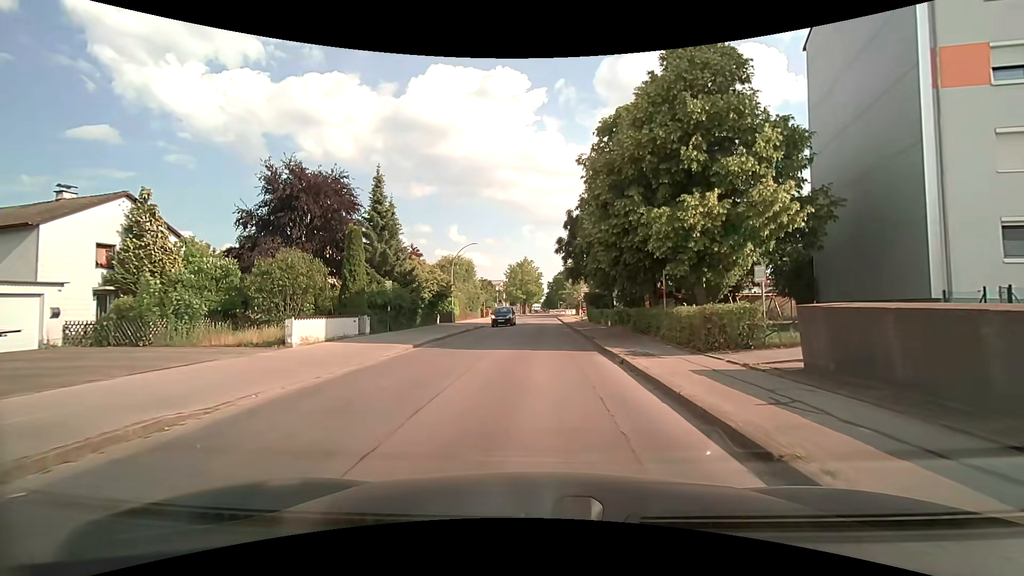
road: residential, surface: asphalt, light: Day
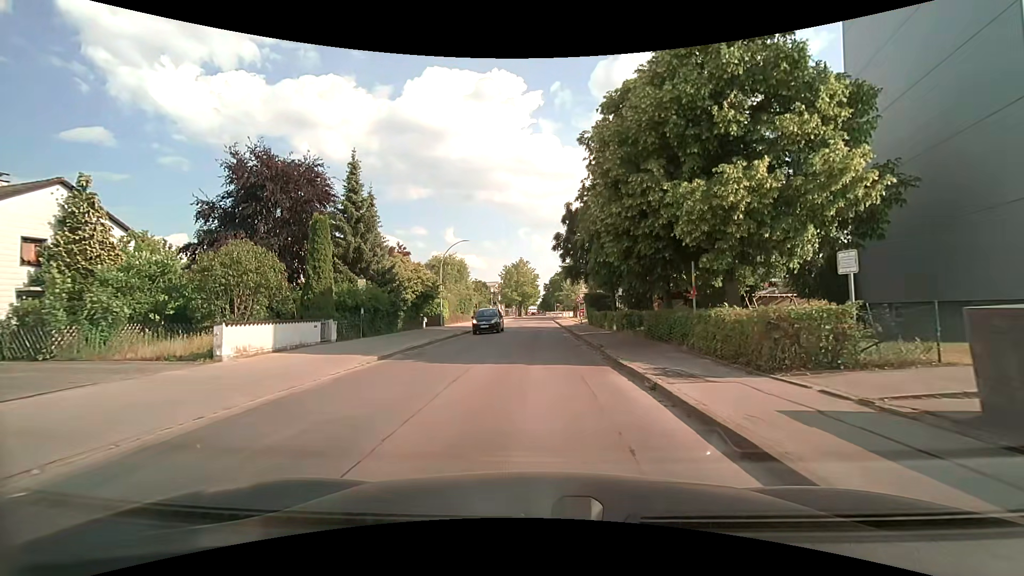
(0.0, +3.7) m; 0°
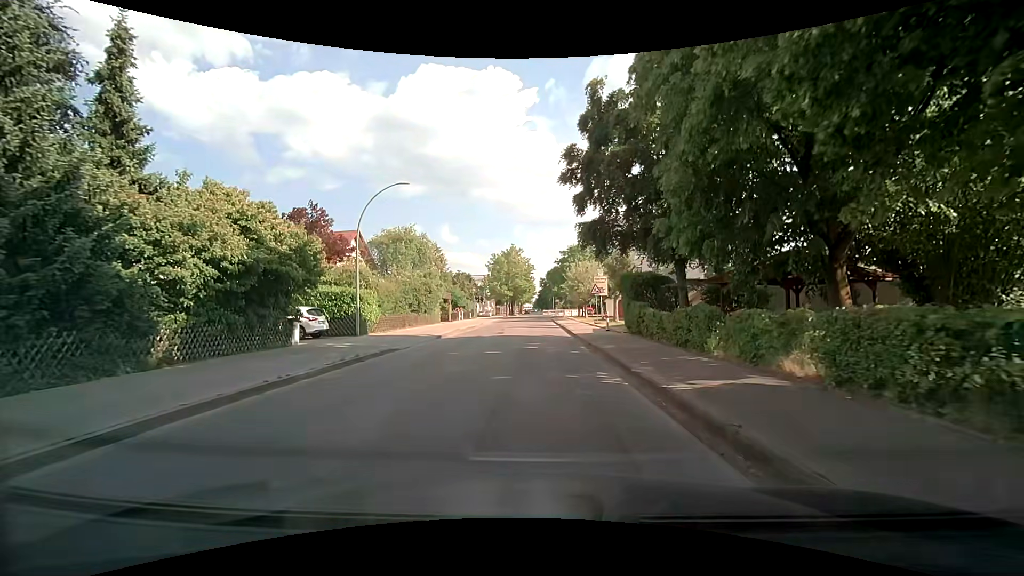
(0.0, +19.9) m; +1°
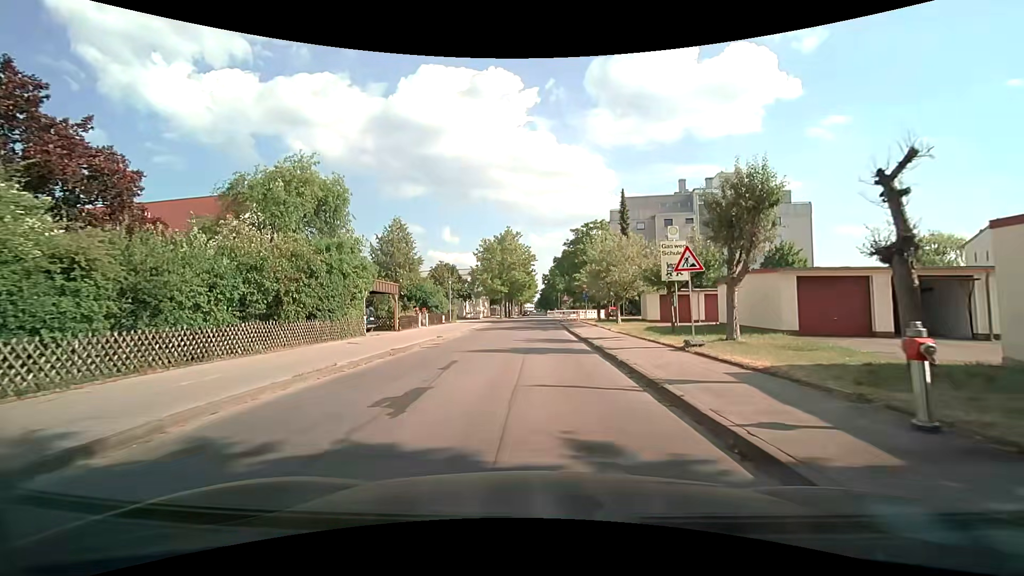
(-0.3, +21.0) m; -1°
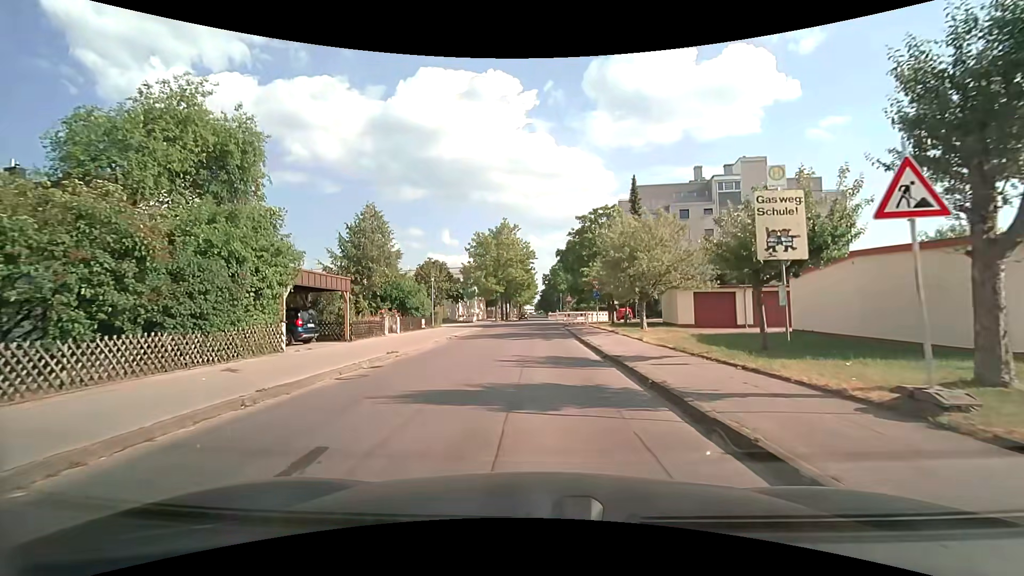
(+0.1, +8.4) m; +1°
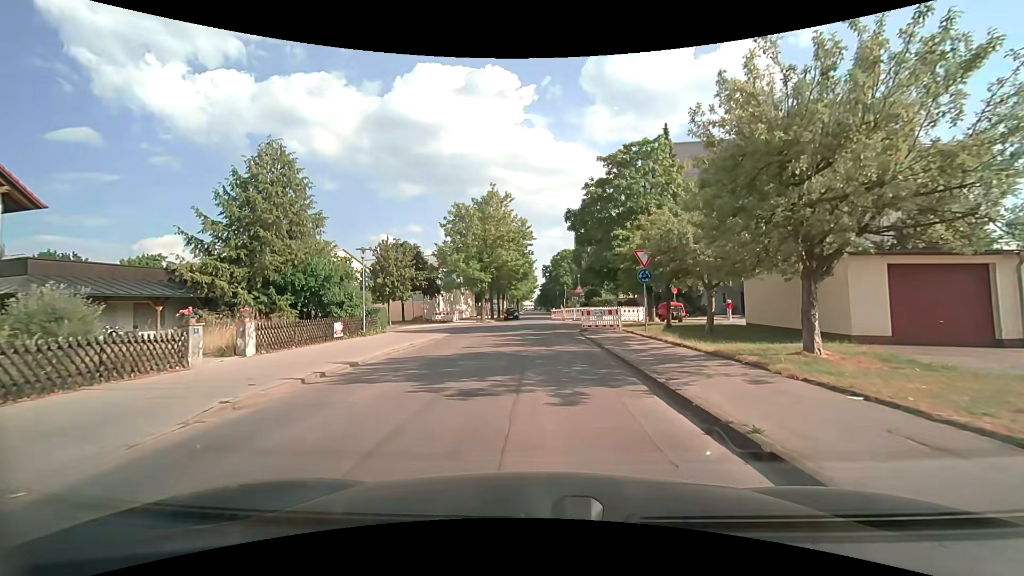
(-0.1, +16.5) m; 0°
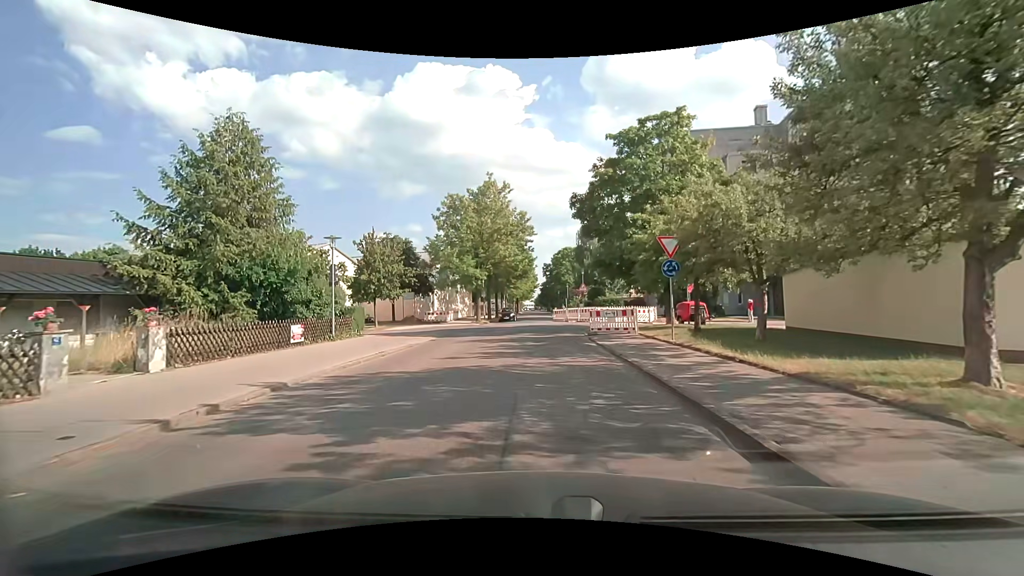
(0.0, +3.9) m; 0°
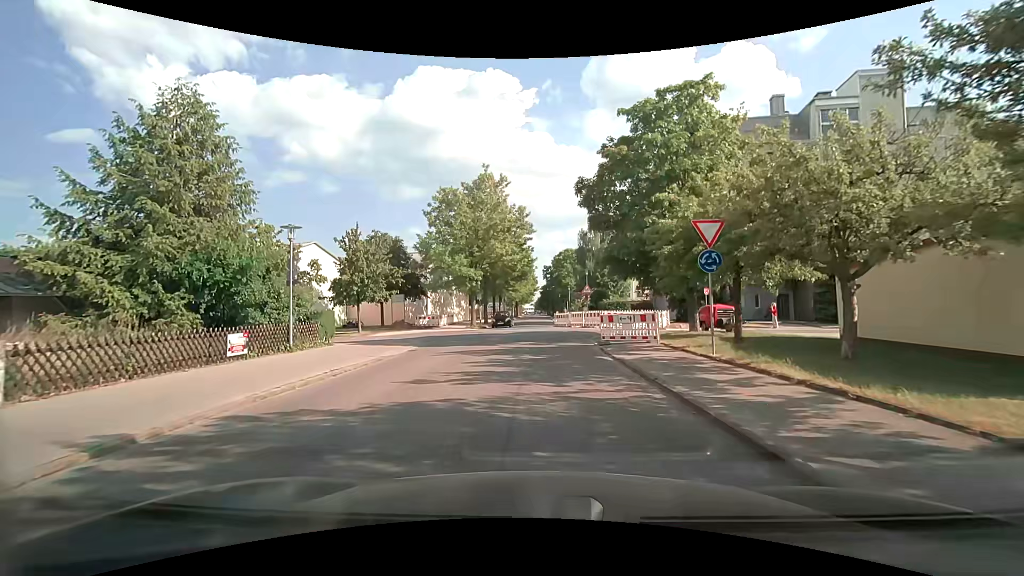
(0.0, +3.7) m; 0°
(0, +10) (0, +20) (0, +30) (-1, +40) (-1, +50) (-1, +60) (0, +70) (0, +80) (-1, +90) (-1, +100) m
